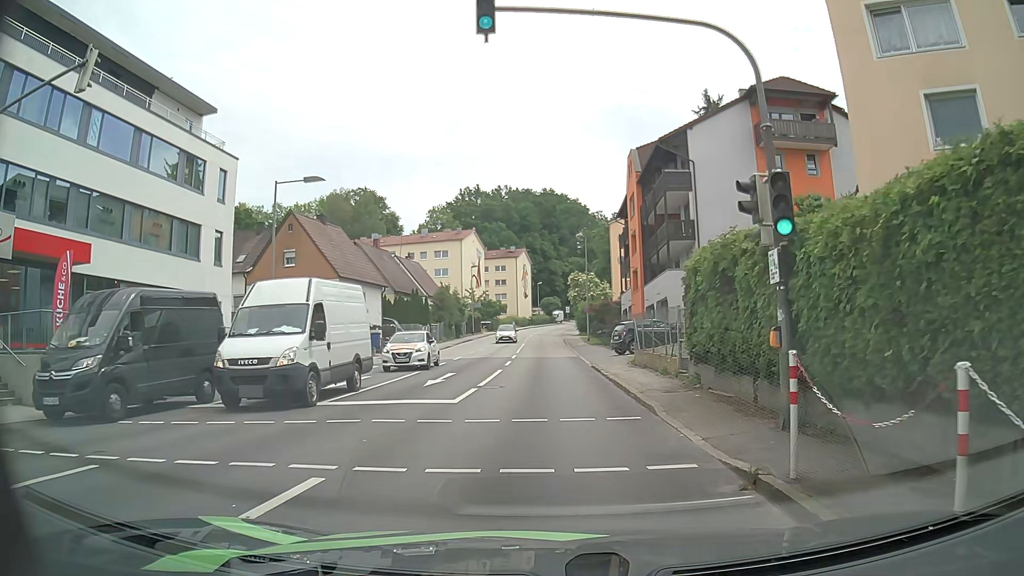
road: tertiary_link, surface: asphalt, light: Day
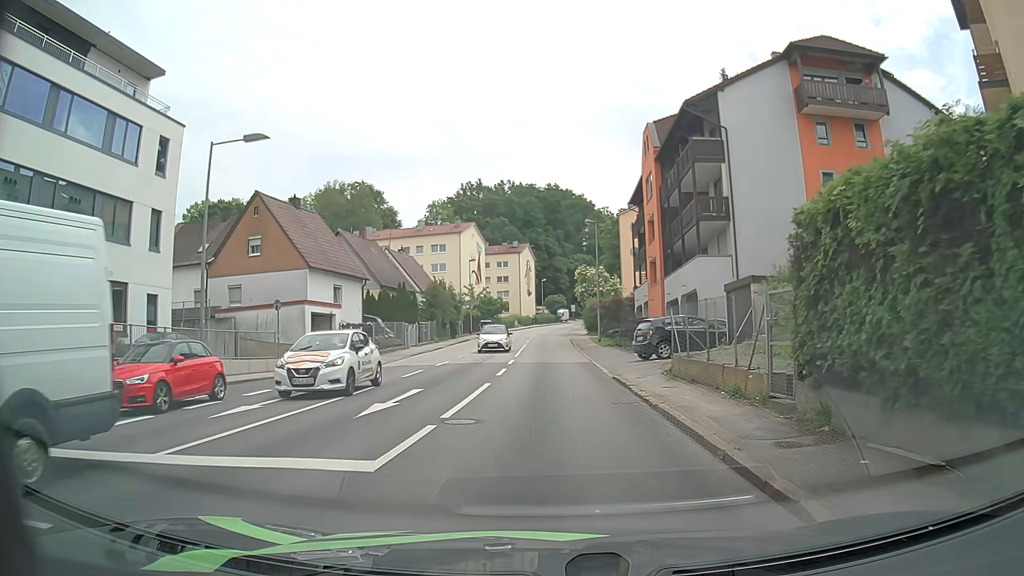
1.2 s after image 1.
(+0.1, +6.8) m; 0°
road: tertiary
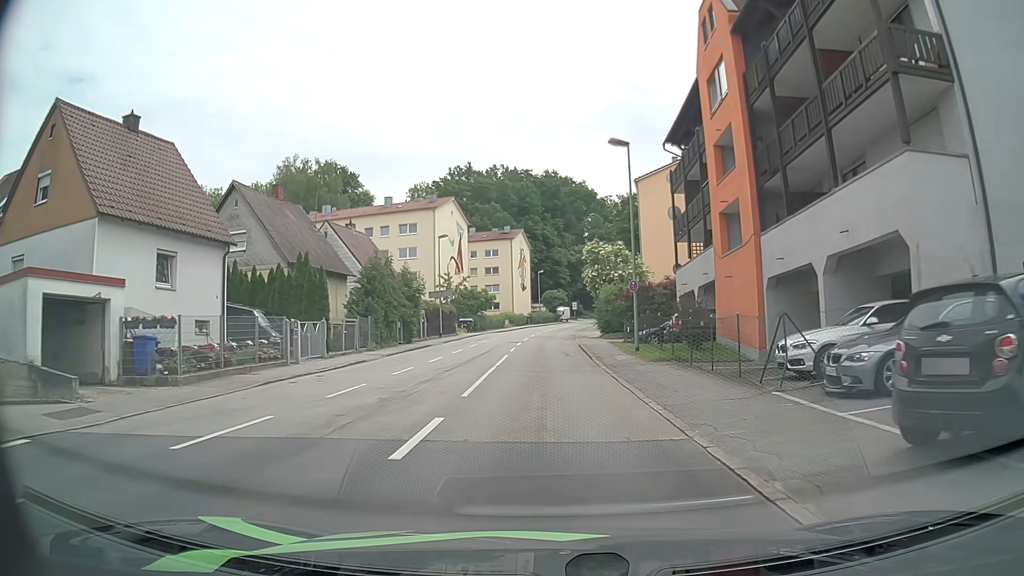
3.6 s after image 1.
(+0.5, +19.6) m; +2°
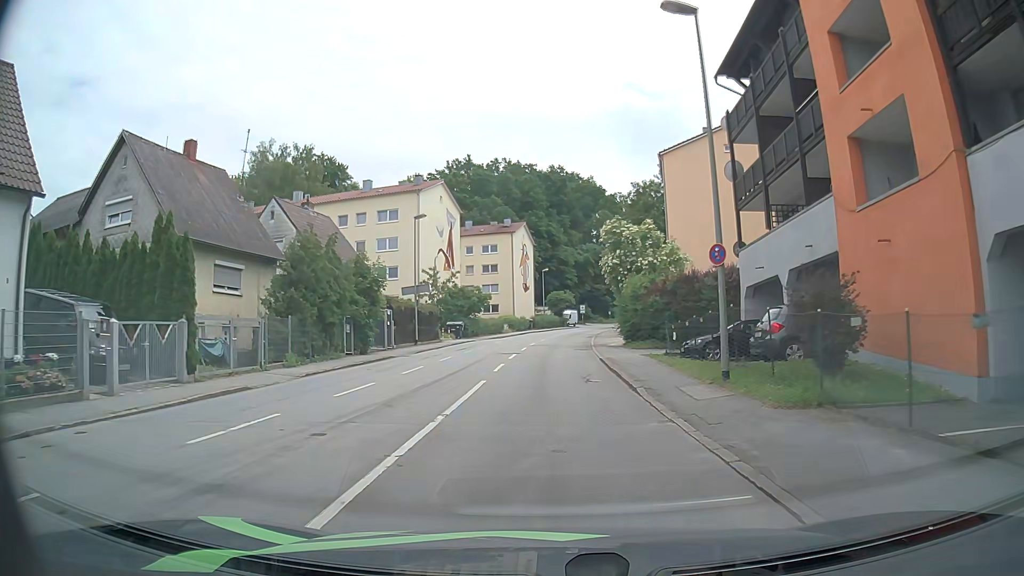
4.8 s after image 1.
(-0.2, +11.9) m; -1°
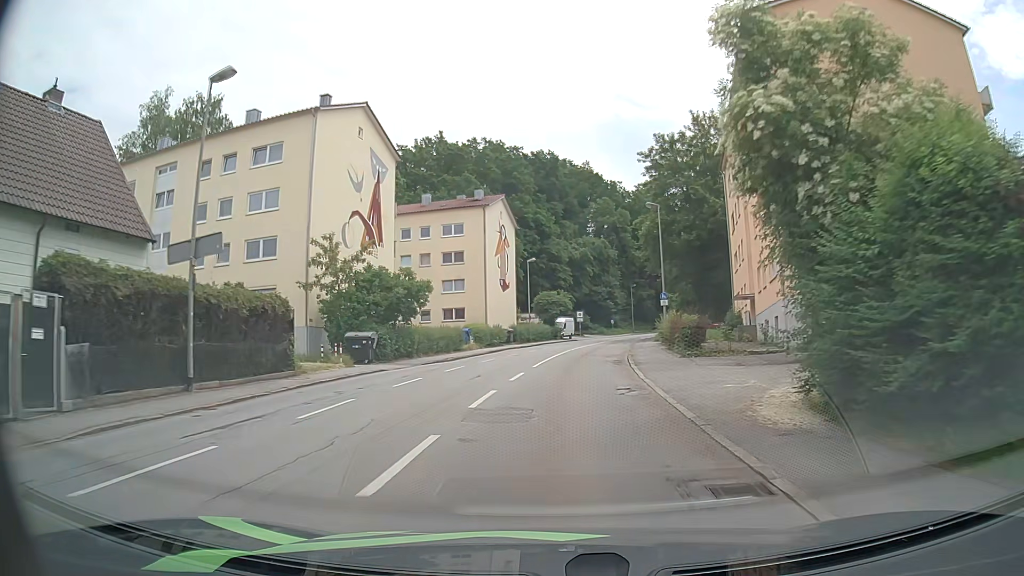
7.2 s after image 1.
(0.0, +26.8) m; +1°
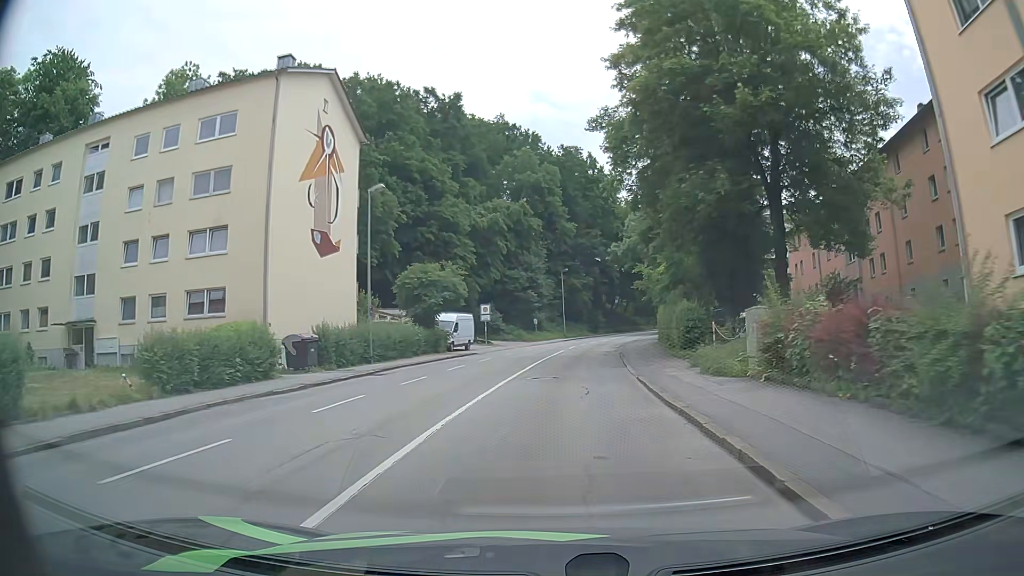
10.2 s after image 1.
(+2.1, +35.2) m; +9°
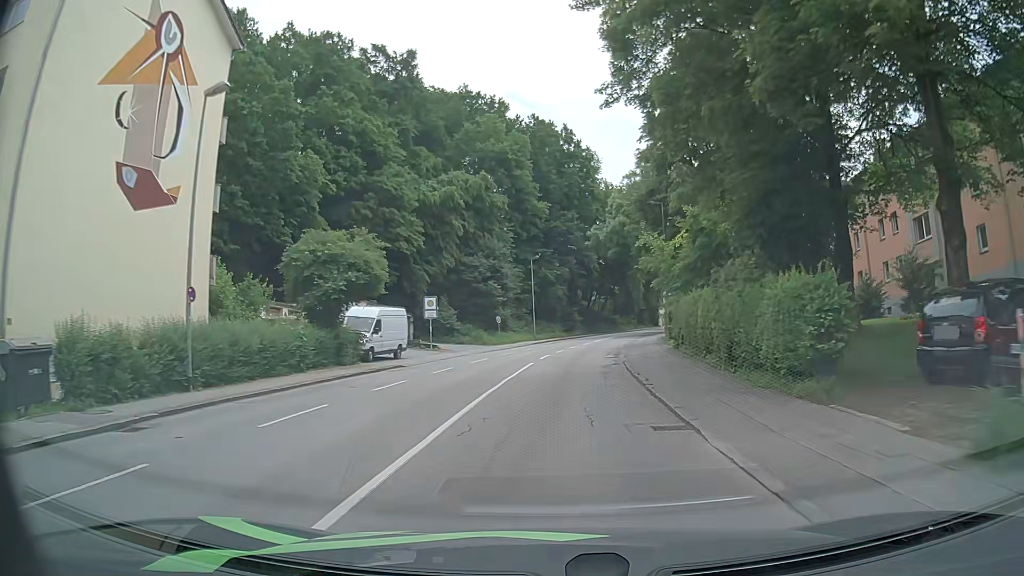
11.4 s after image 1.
(0.0, +14.1) m; +1°
